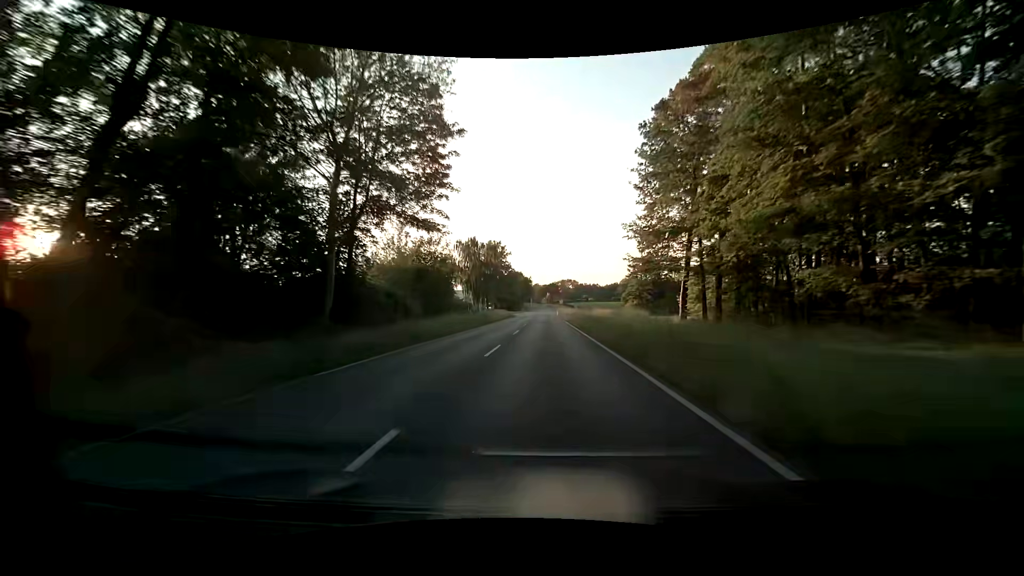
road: tertiary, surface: asphalt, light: Day
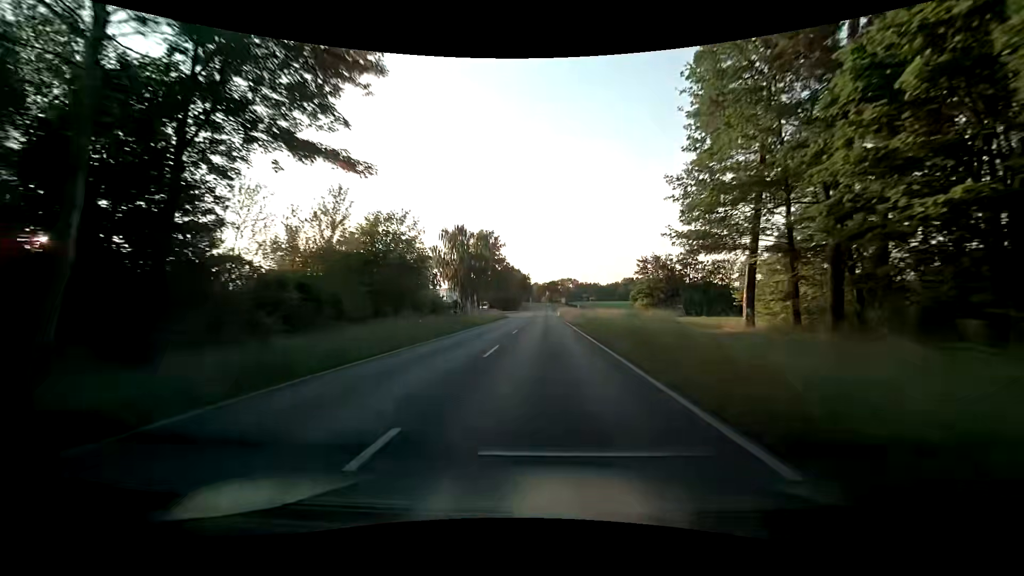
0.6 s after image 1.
(0.0, +12.1) m; 0°
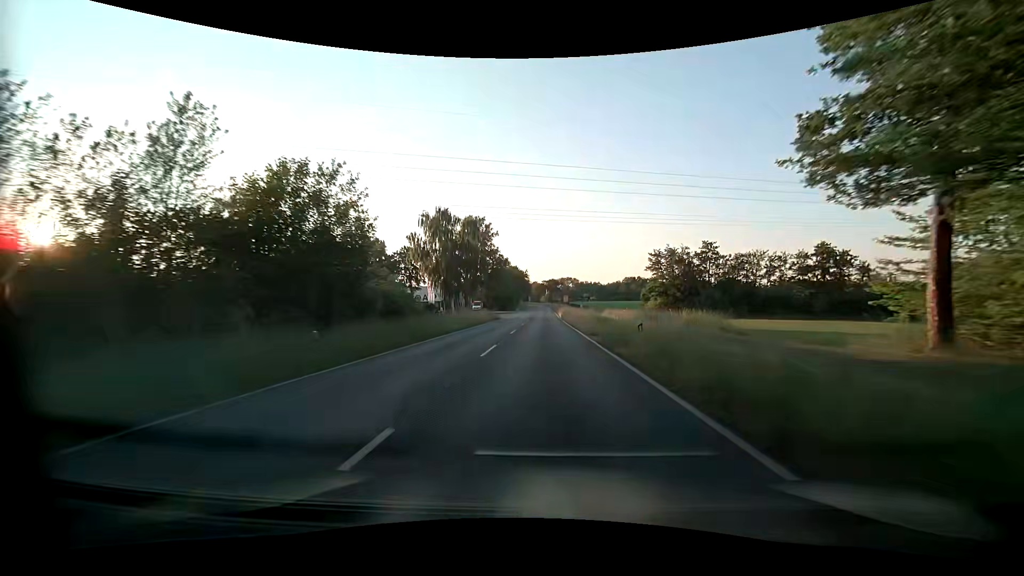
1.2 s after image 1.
(0.0, +12.1) m; 0°
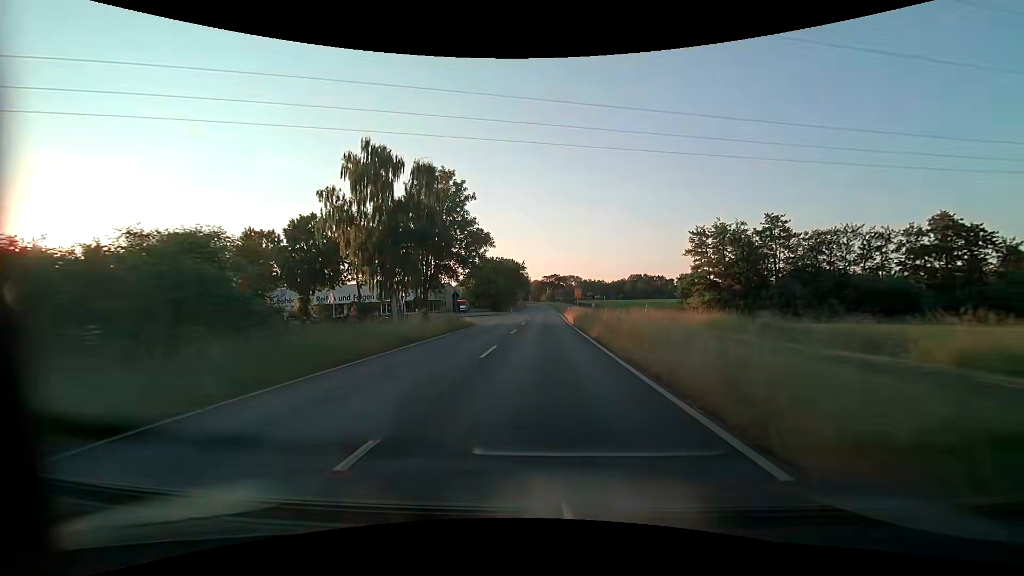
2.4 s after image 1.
(-0.2, +24.5) m; 0°
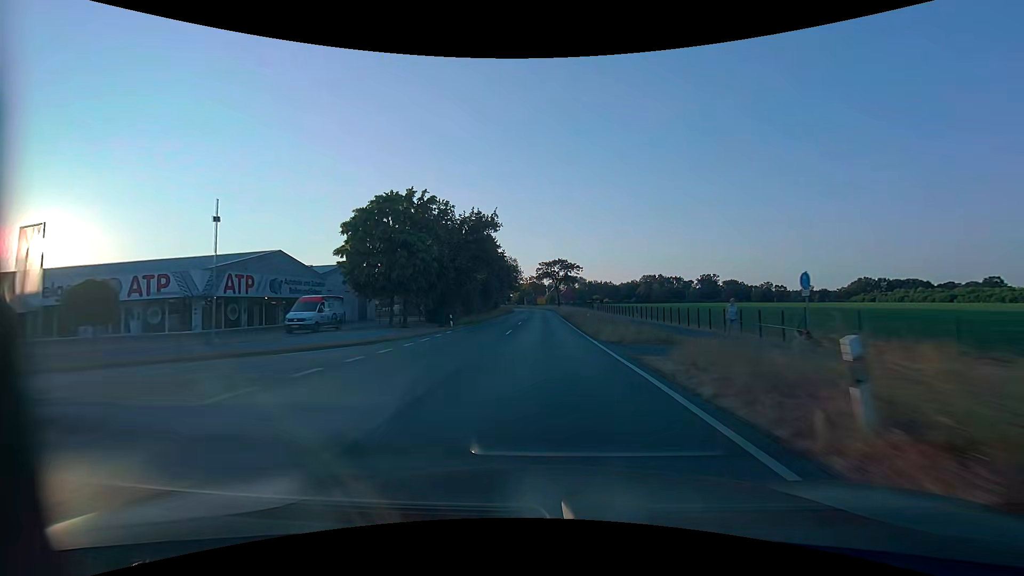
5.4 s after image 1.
(-0.2, +61.7) m; 0°
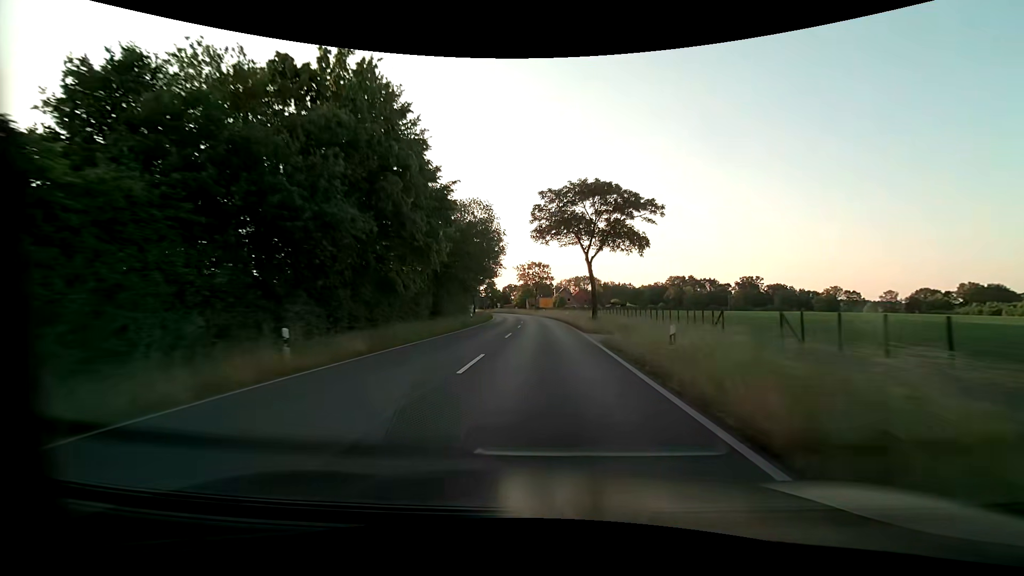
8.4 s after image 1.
(-0.2, +62.0) m; -1°
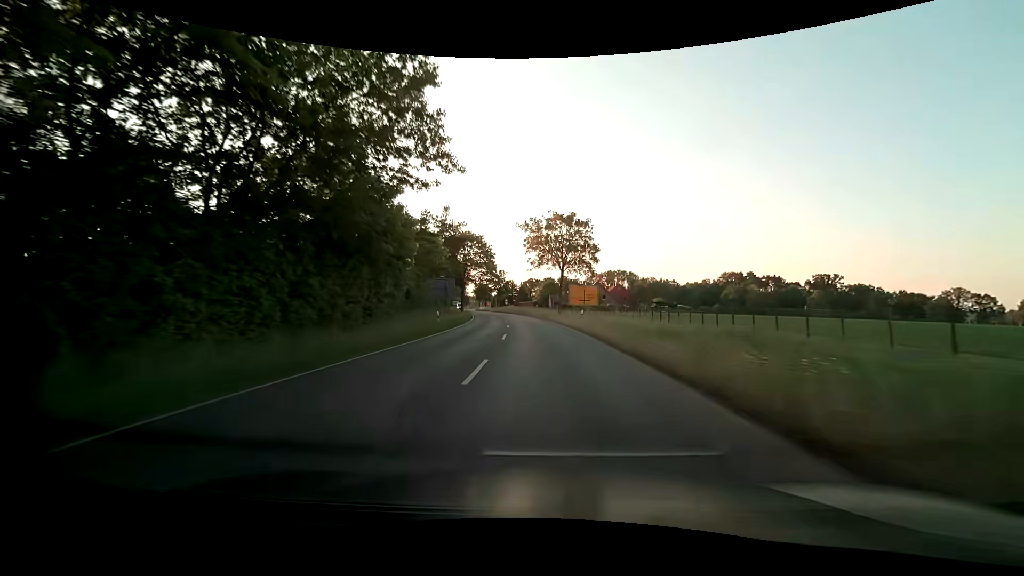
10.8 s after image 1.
(-0.8, +49.7) m; -2°
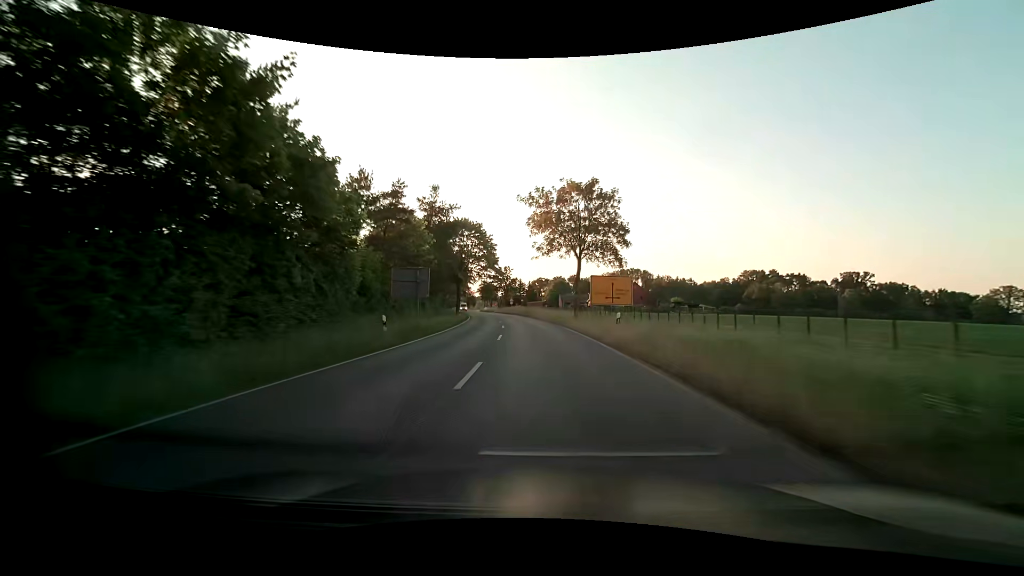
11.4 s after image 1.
(-0.2, +12.5) m; -1°
